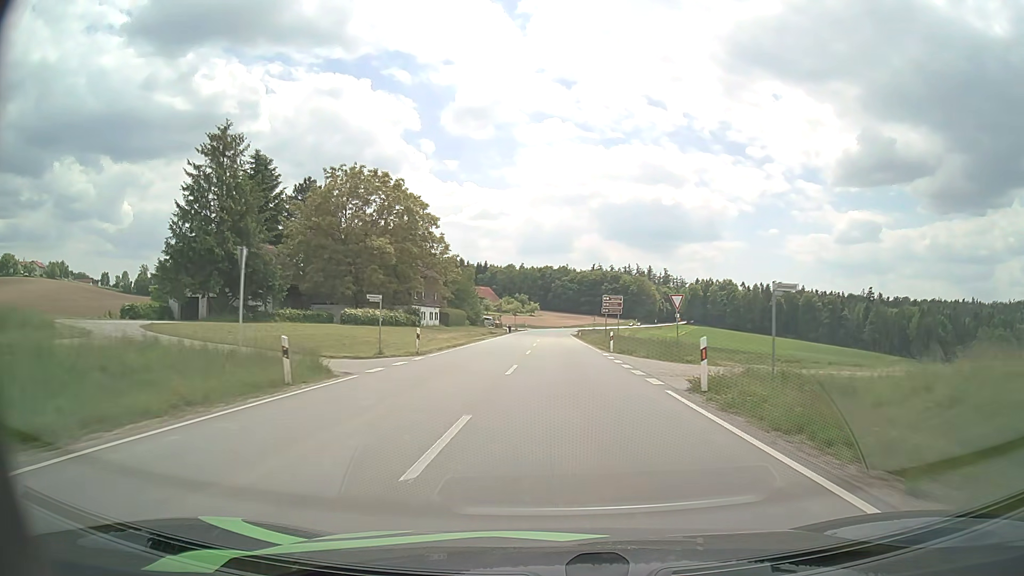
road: secondary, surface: asphalt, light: Day
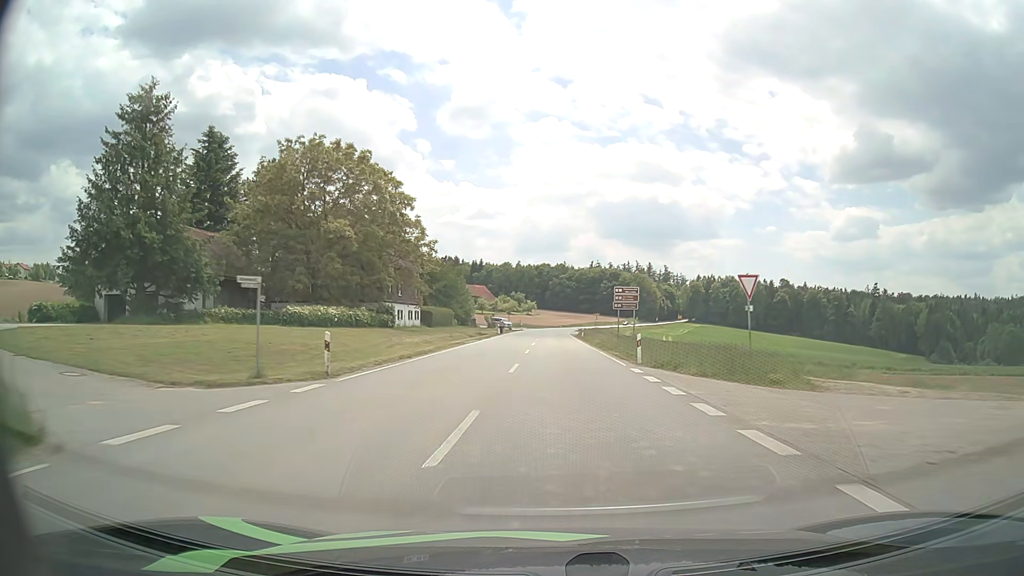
(0.0, +11.5) m; 0°
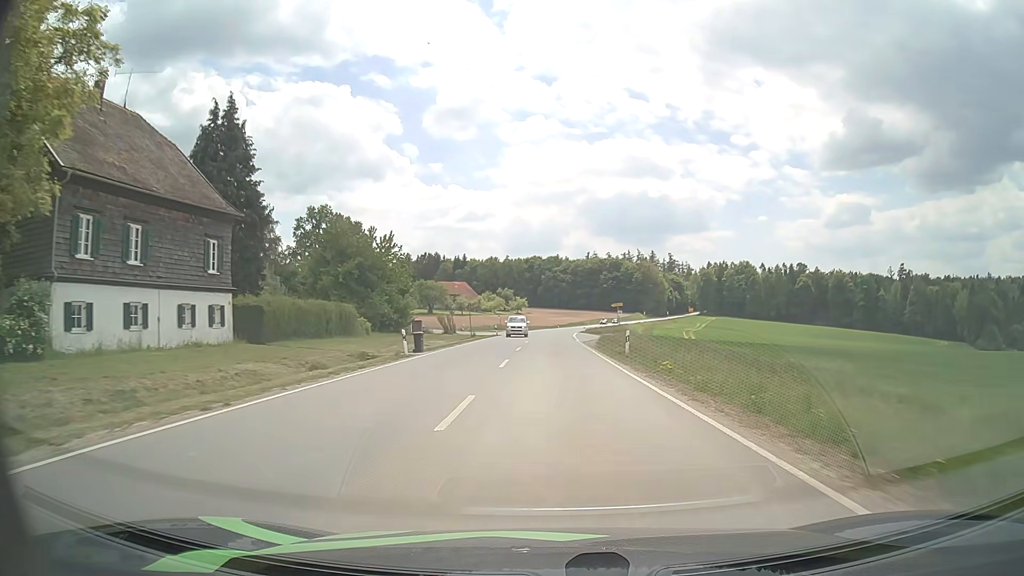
(+0.4, +45.7) m; +1°
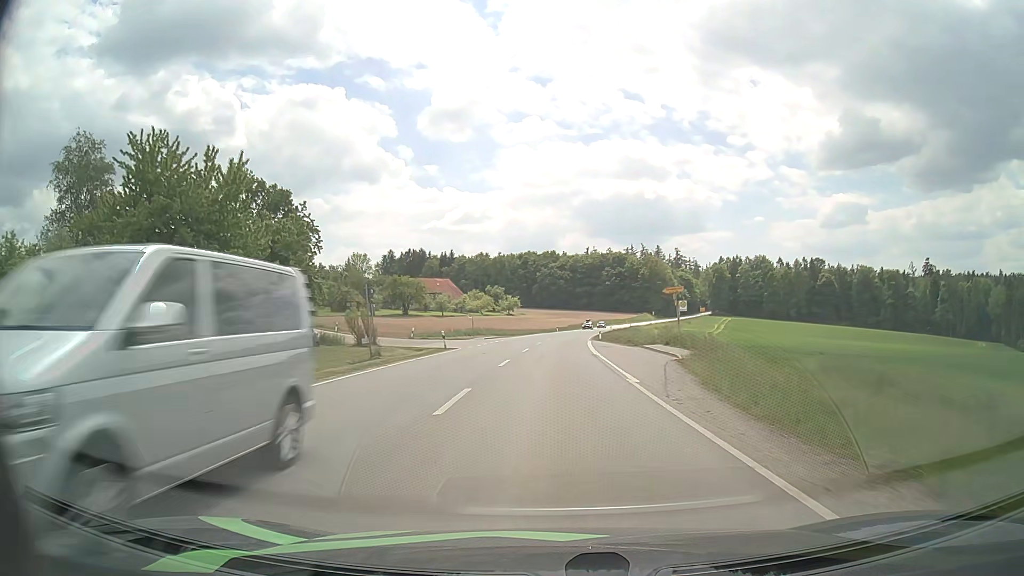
(0.0, +34.3) m; 0°
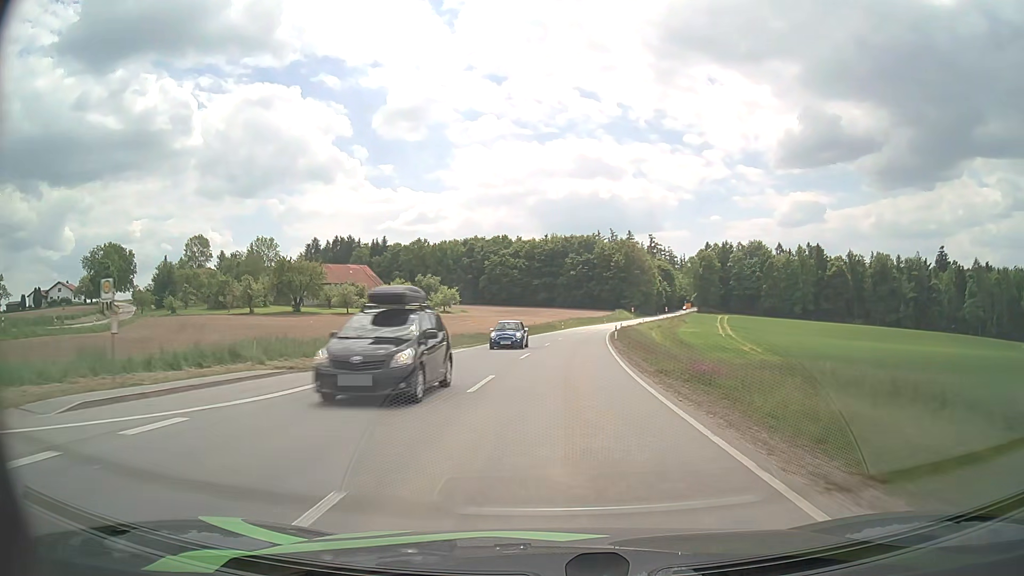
(+1.2, +56.6) m; +4°
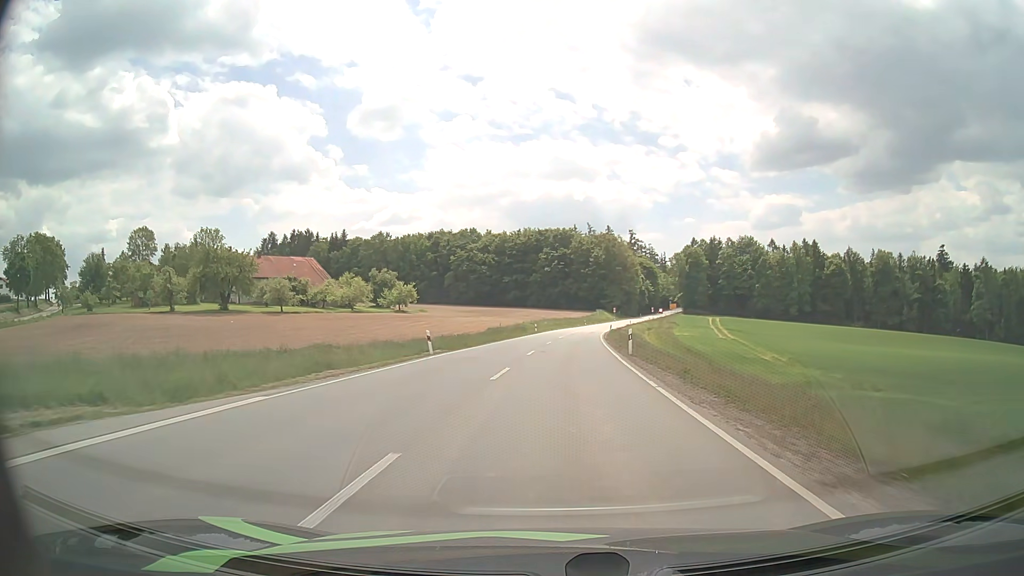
(+0.4, +22.2) m; +2°
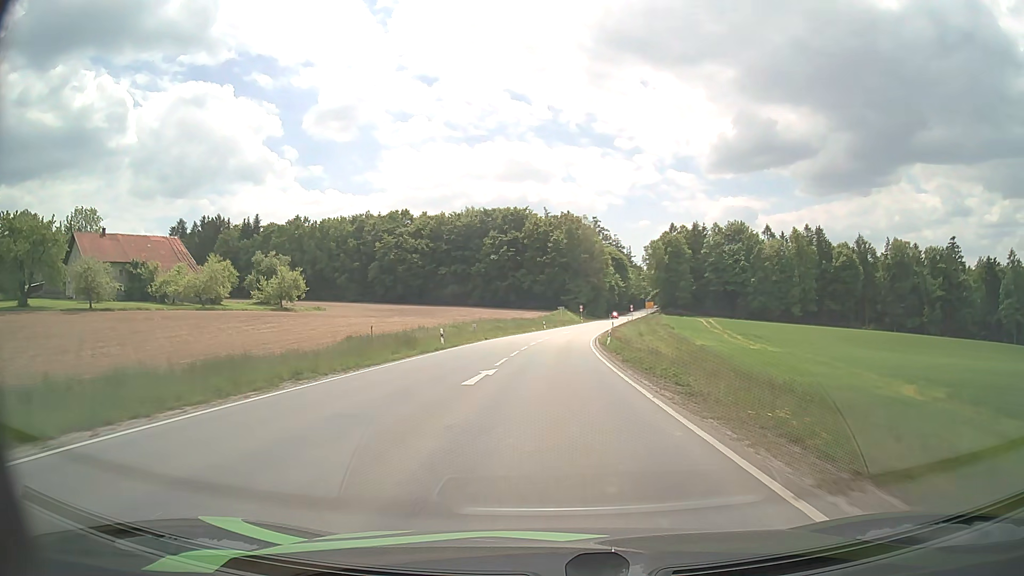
(+1.6, +43.7) m; +4°
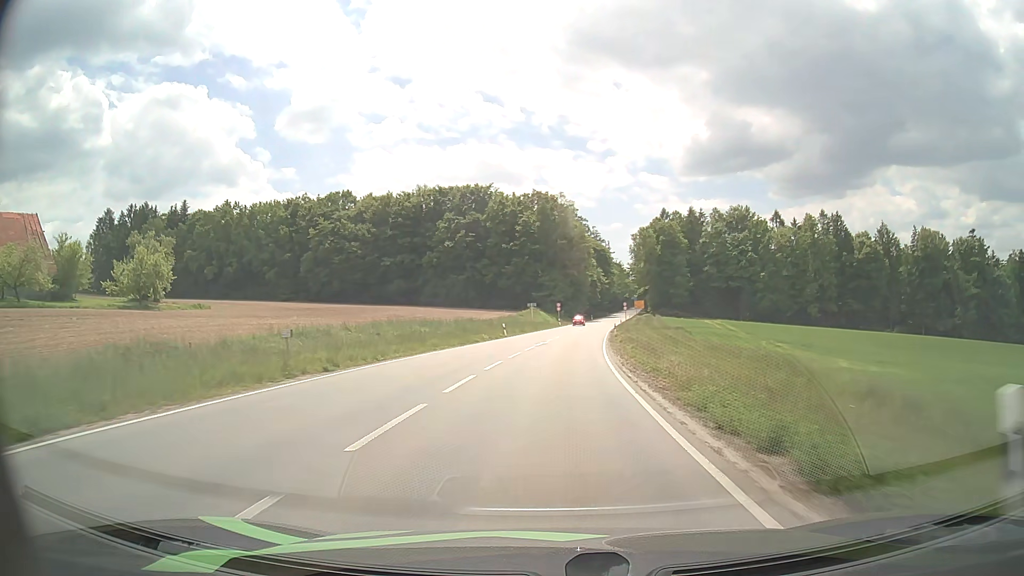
(+0.7, +32.5) m; +2°
(0, +10) (0, +20) (+1, +30) (+1, +40) (+2, +50) (+3, +60) (+4, +70) (+5, +80) (+7, +90) (+8, +100) m
